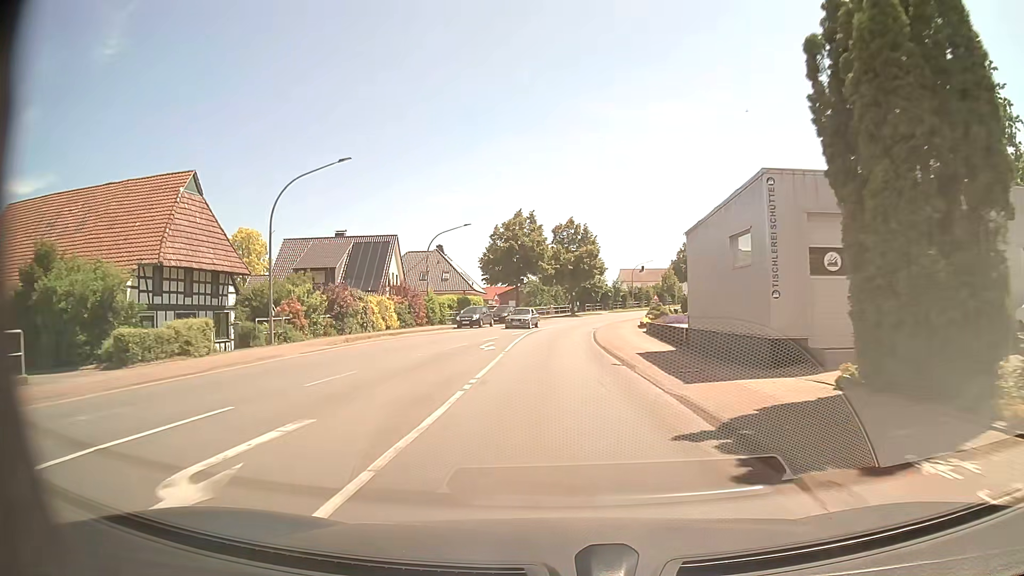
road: primary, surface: asphalt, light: Day
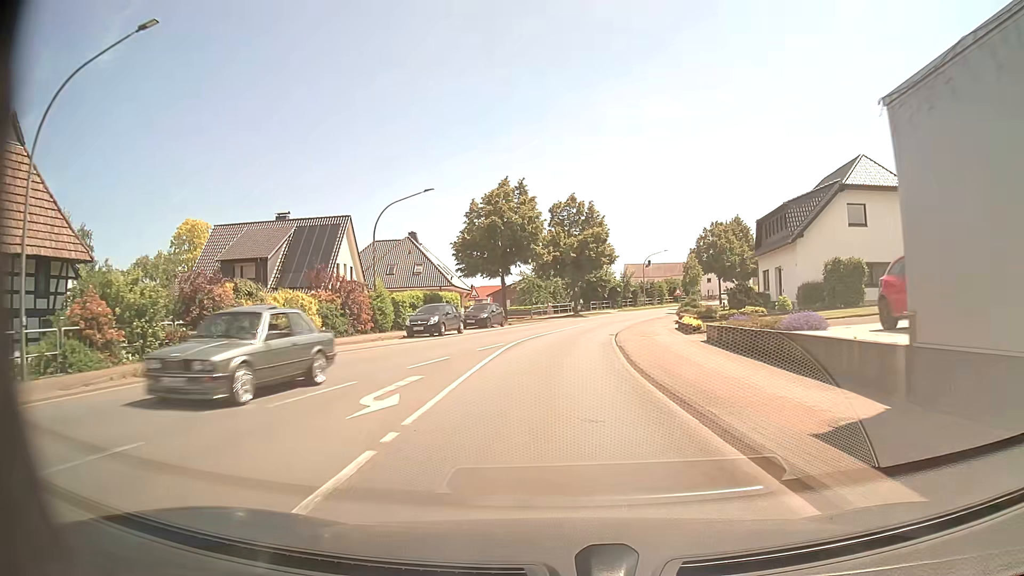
(-0.1, +15.2) m; 0°
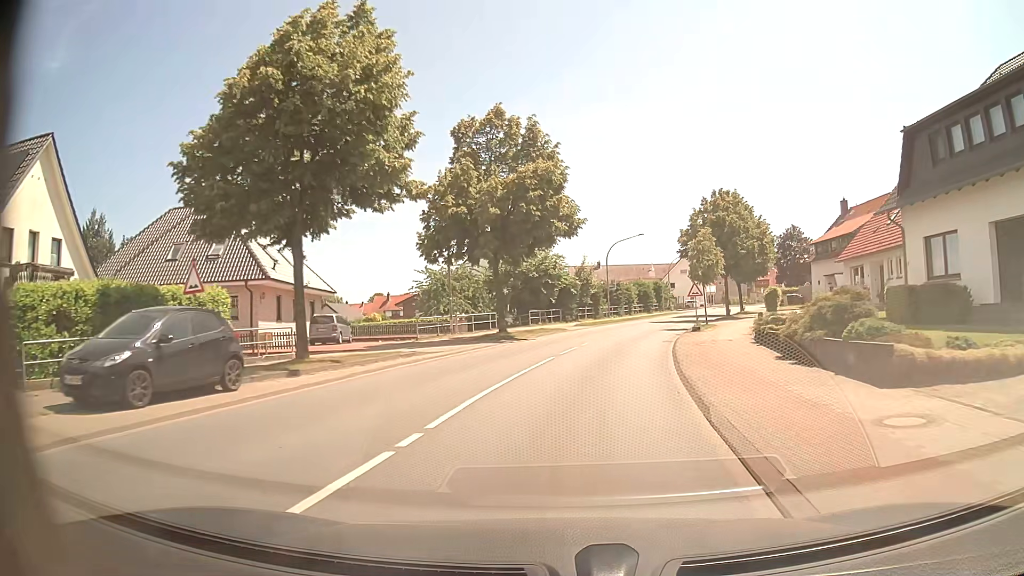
(+1.1, +30.1) m; +6°
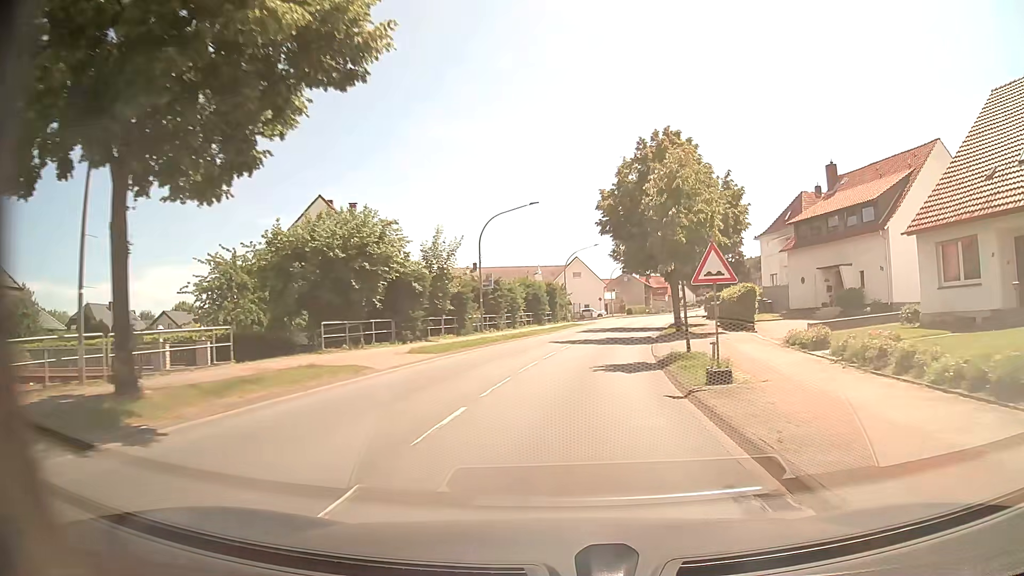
(+1.7, +22.4) m; +10°
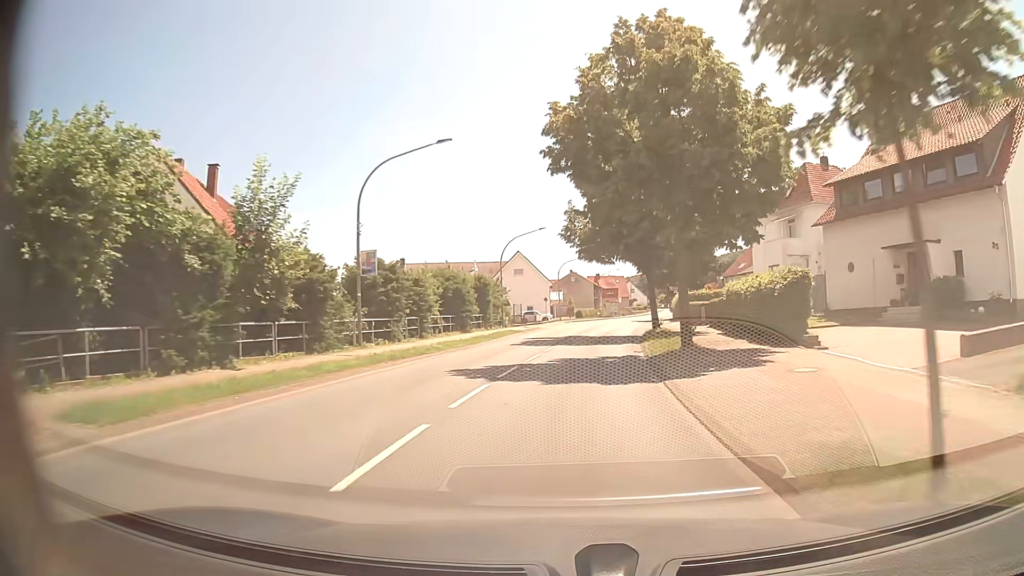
(+0.7, +15.0) m; +5°
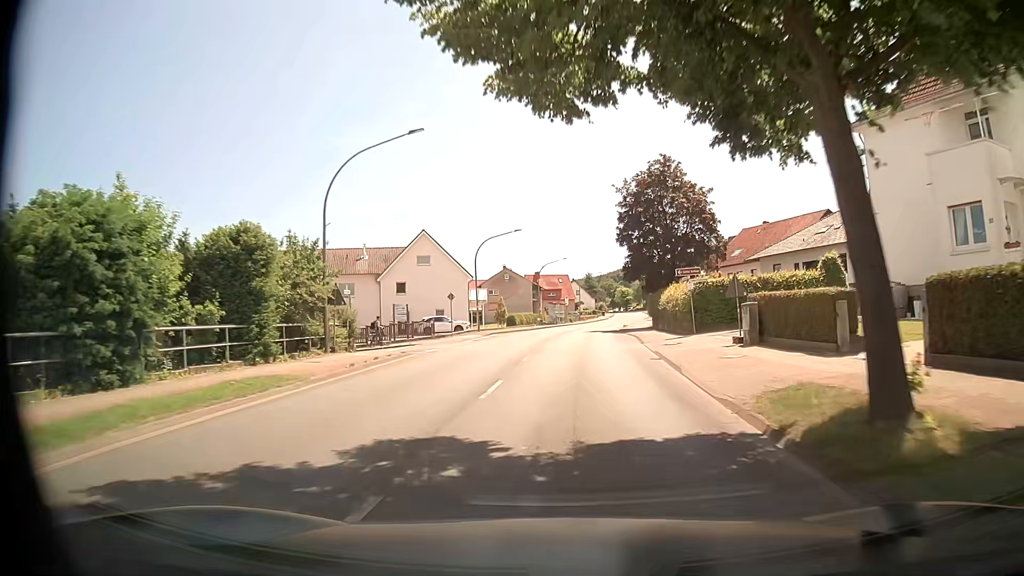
(+1.6, +30.1) m; +5°
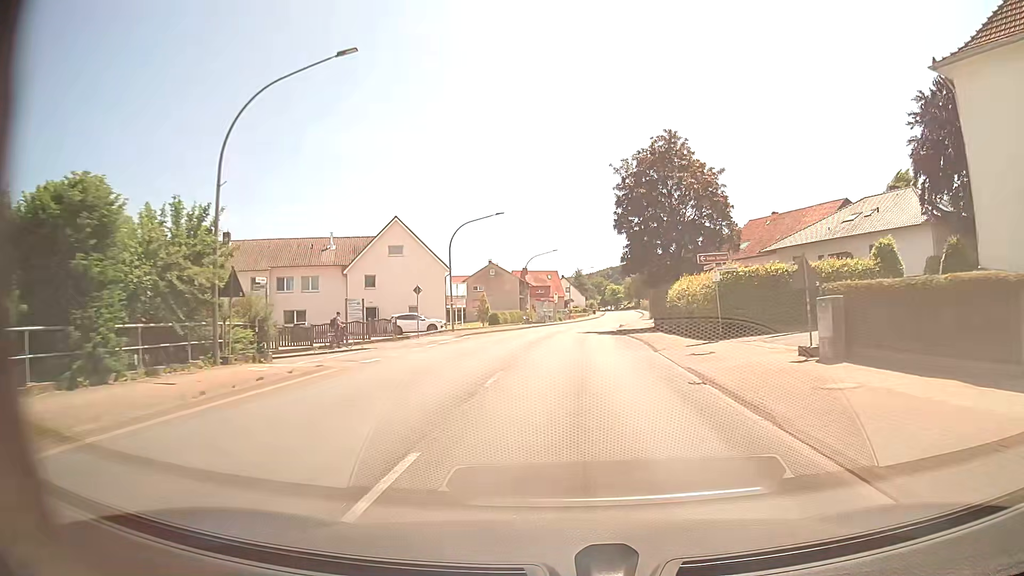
(0.0, +7.5) m; +2°
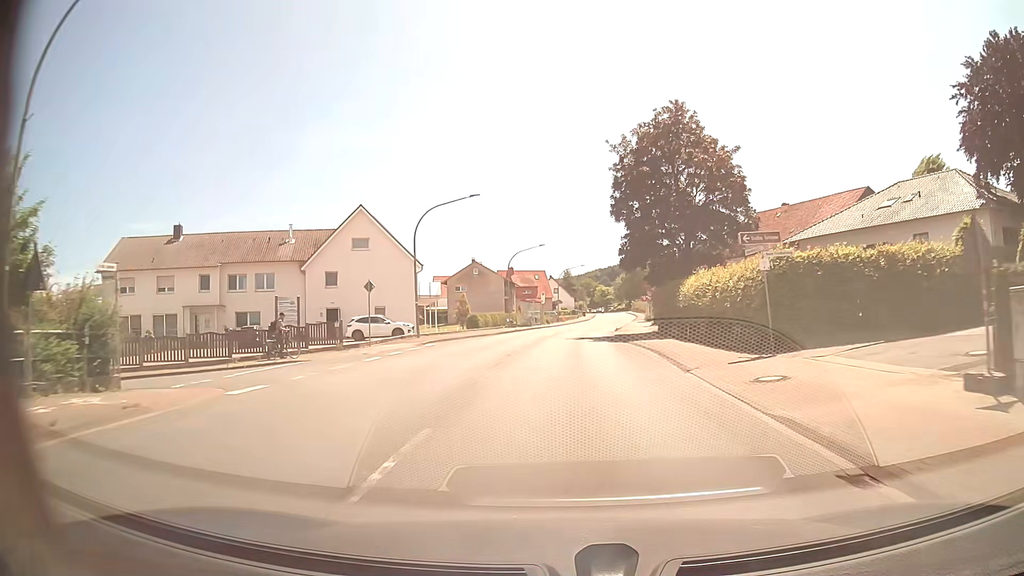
(0.0, +7.5) m; +1°
(0, +10) (0, +20) (+1, +30) (+1, +40) (+2, +50) (+3, +60) (+4, +70) (+6, +80) (+7, +90) (+8, +100) m
